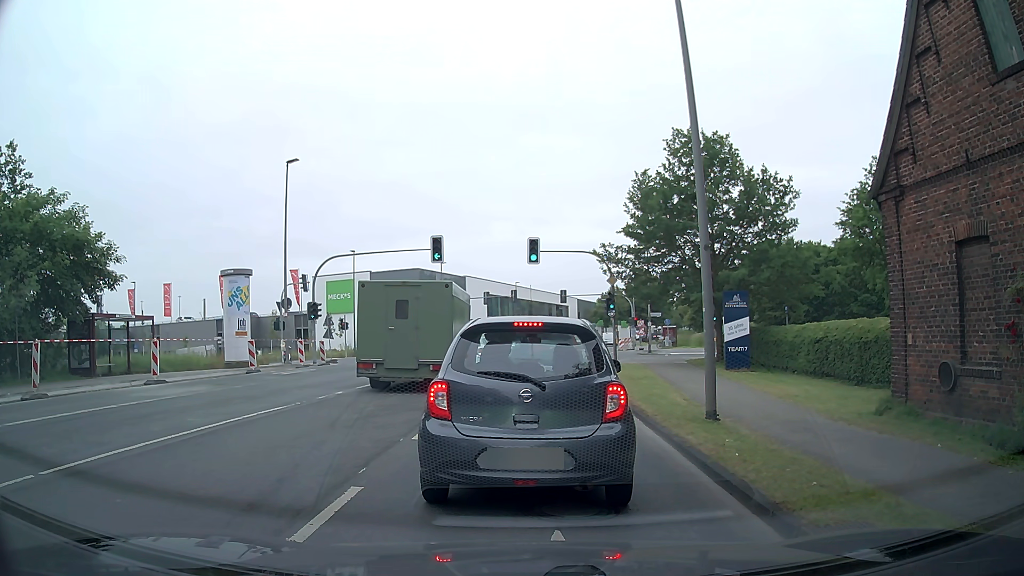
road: secondary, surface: asphalt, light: Day
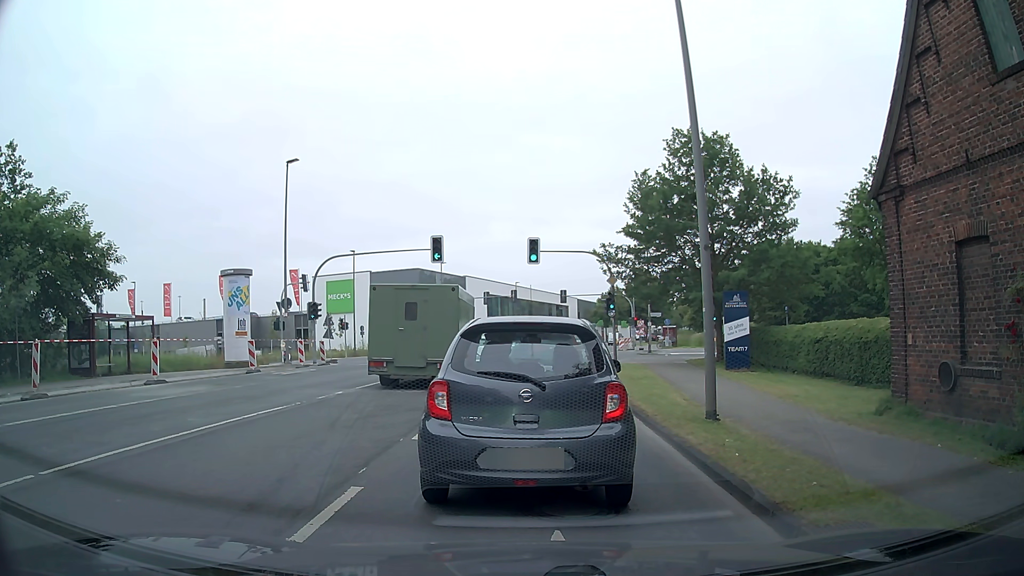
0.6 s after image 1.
(0.0, 0.0) m; 0°
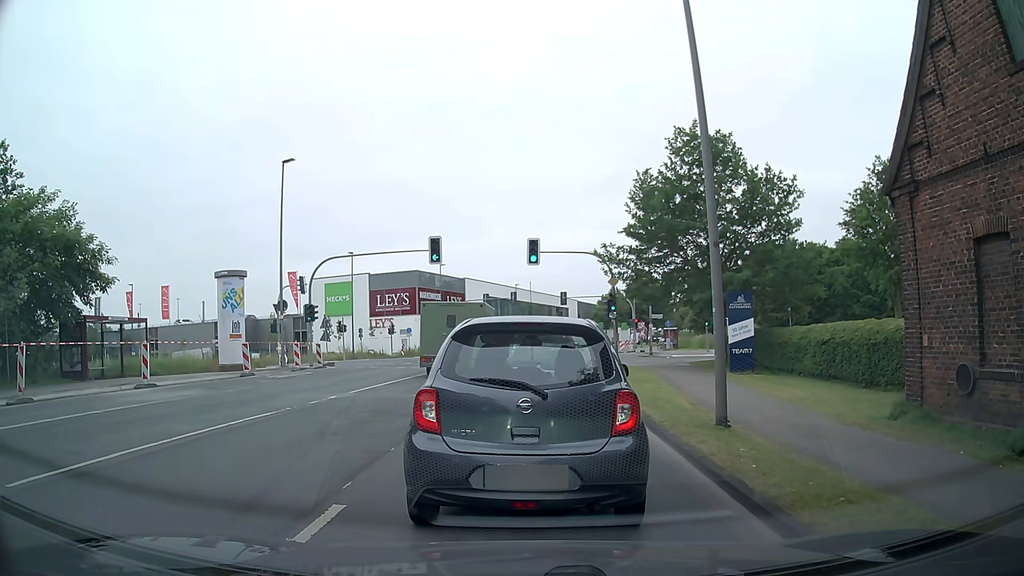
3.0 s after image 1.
(0.0, +0.6) m; 0°
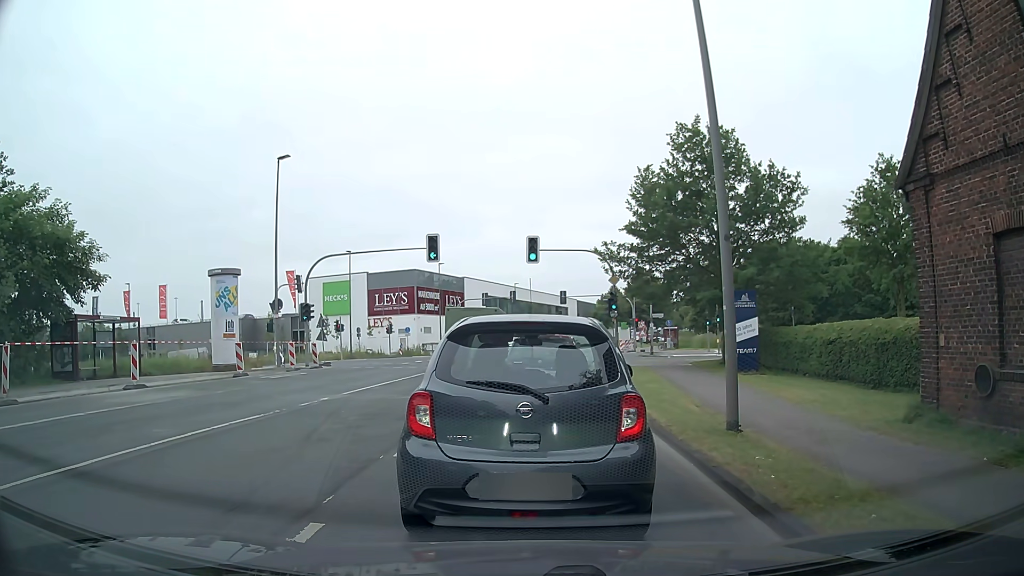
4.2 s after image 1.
(0.0, +0.6) m; 0°
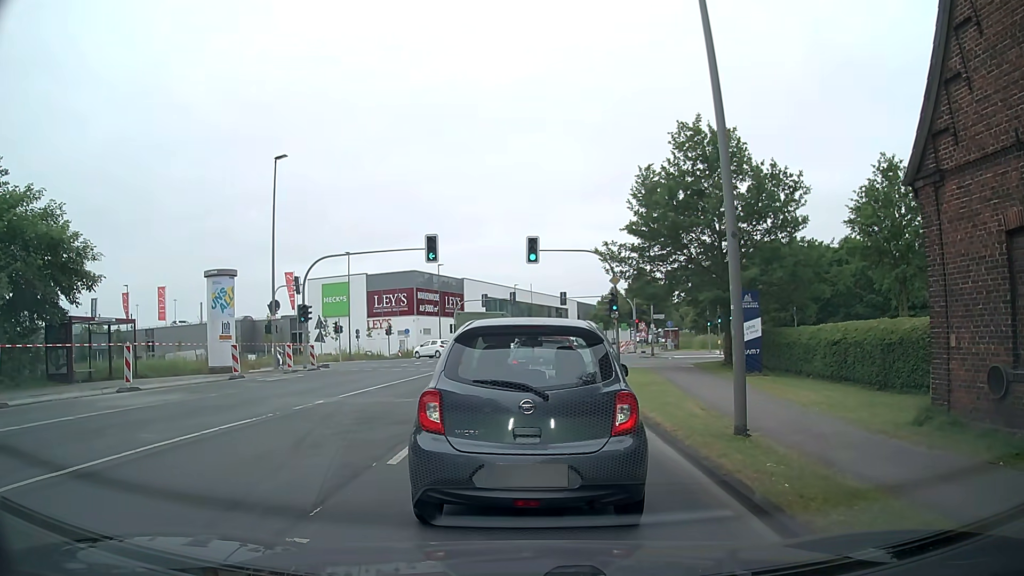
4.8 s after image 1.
(0.0, +0.4) m; 0°
